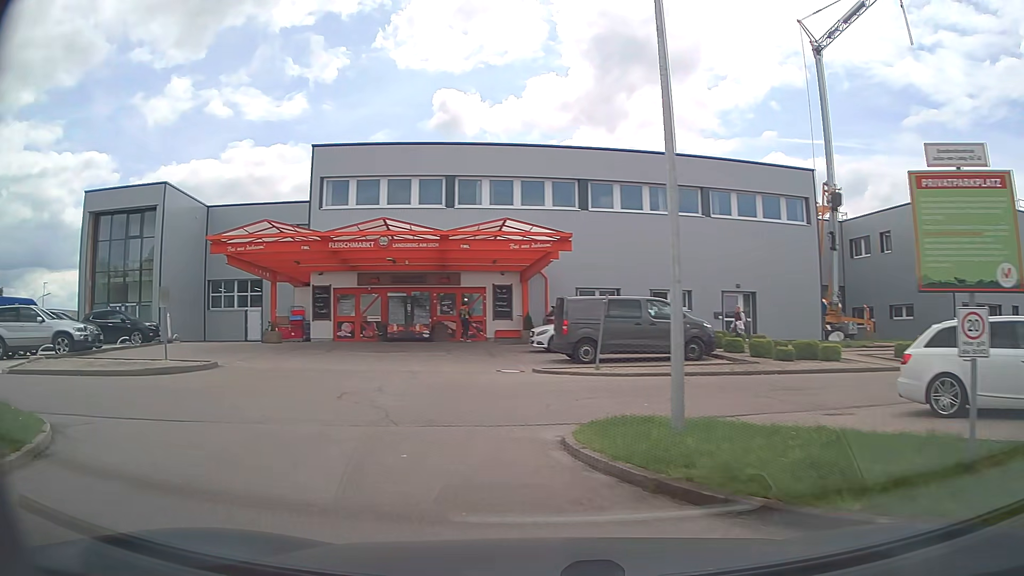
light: Day
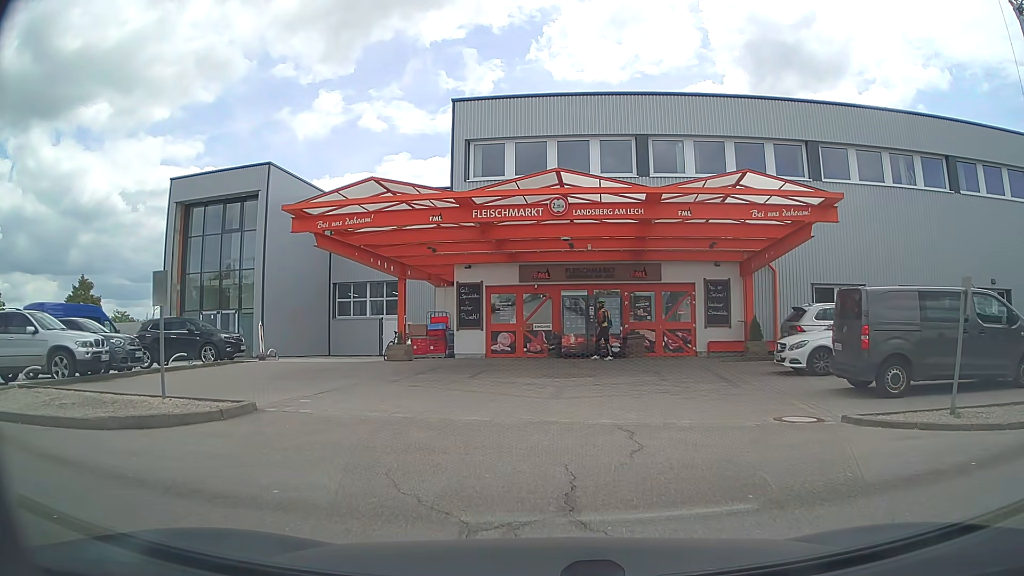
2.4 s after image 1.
(-1.8, +8.0) m; -16°
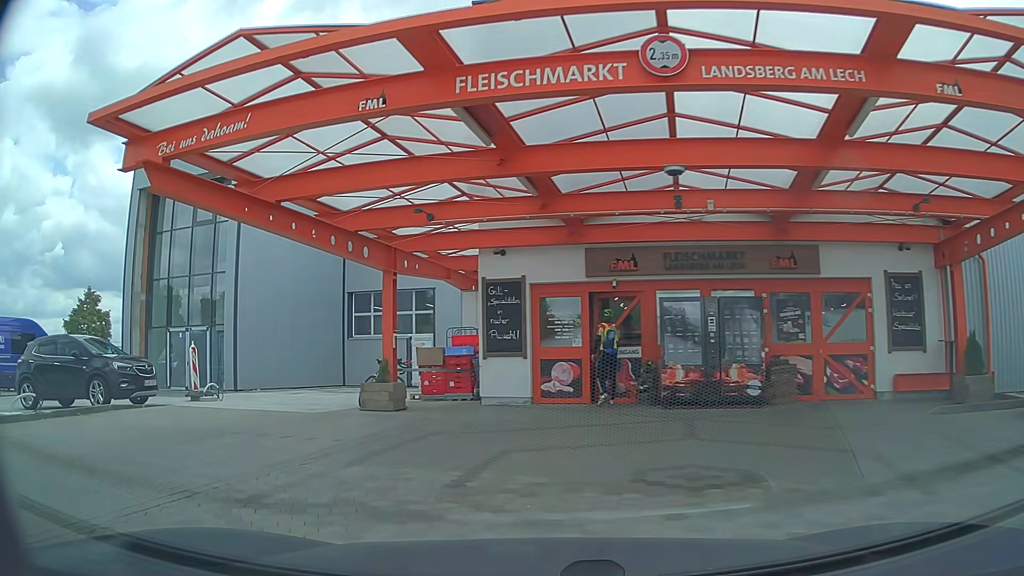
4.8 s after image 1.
(+0.2, +9.0) m; -6°
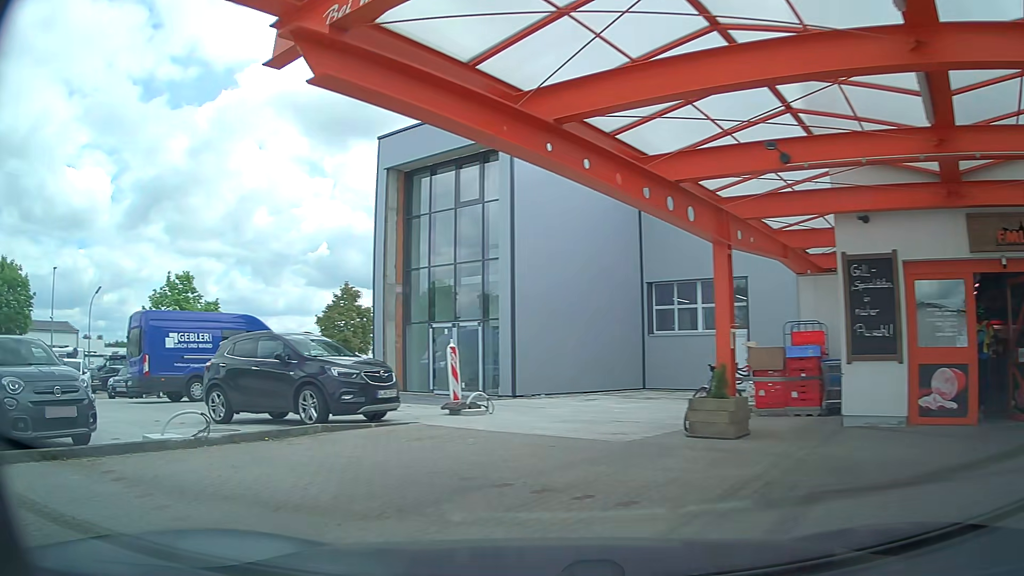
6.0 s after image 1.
(-0.6, +3.6) m; -23°
